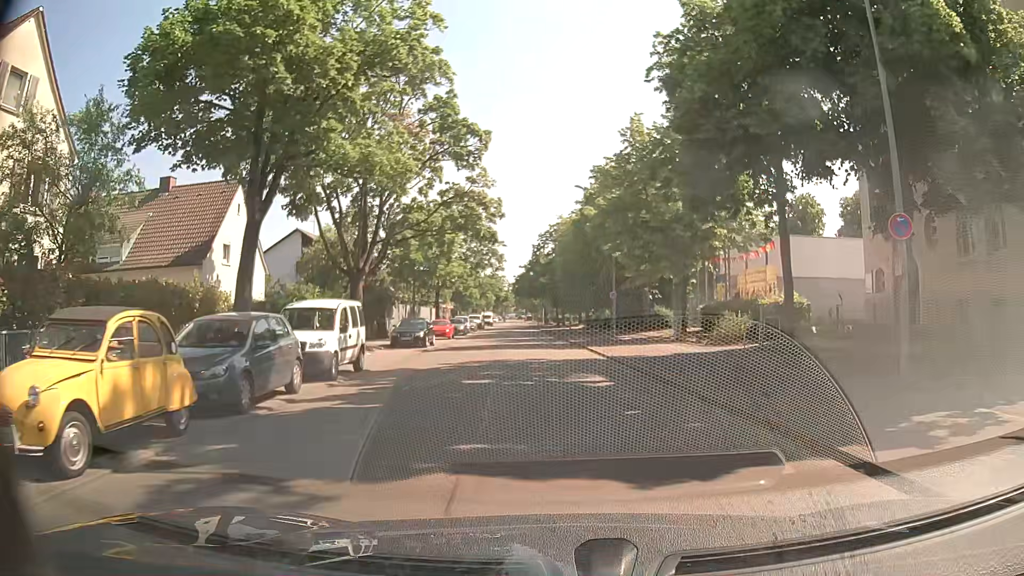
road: residential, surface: asphalt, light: Day
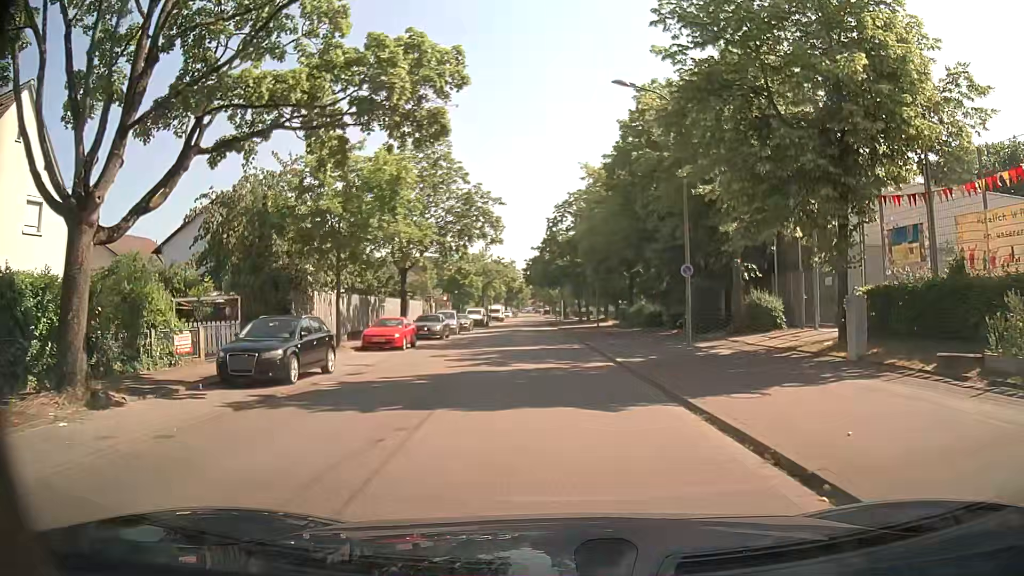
(-0.2, +18.3) m; -1°
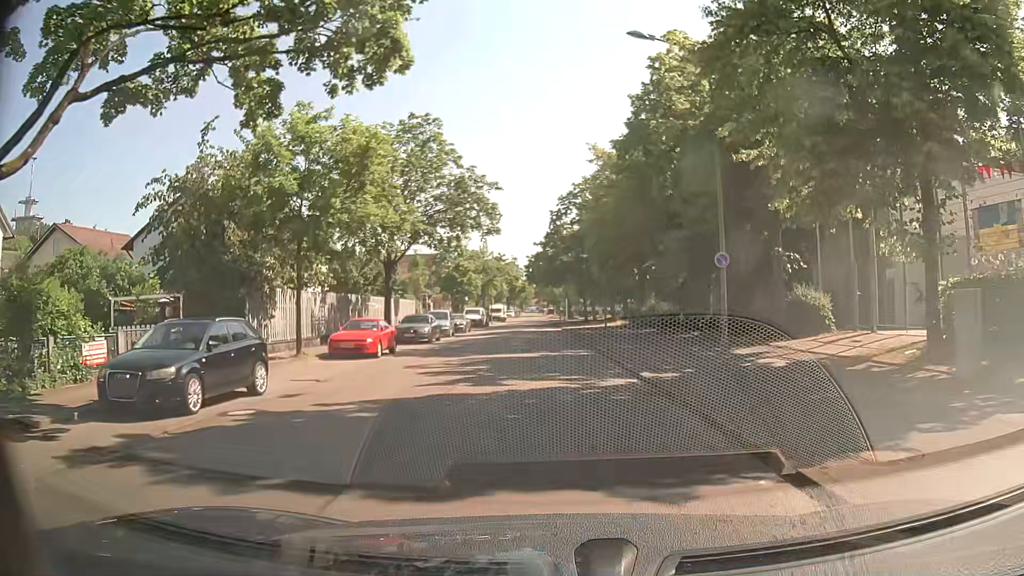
(-0.1, +4.4) m; -2°
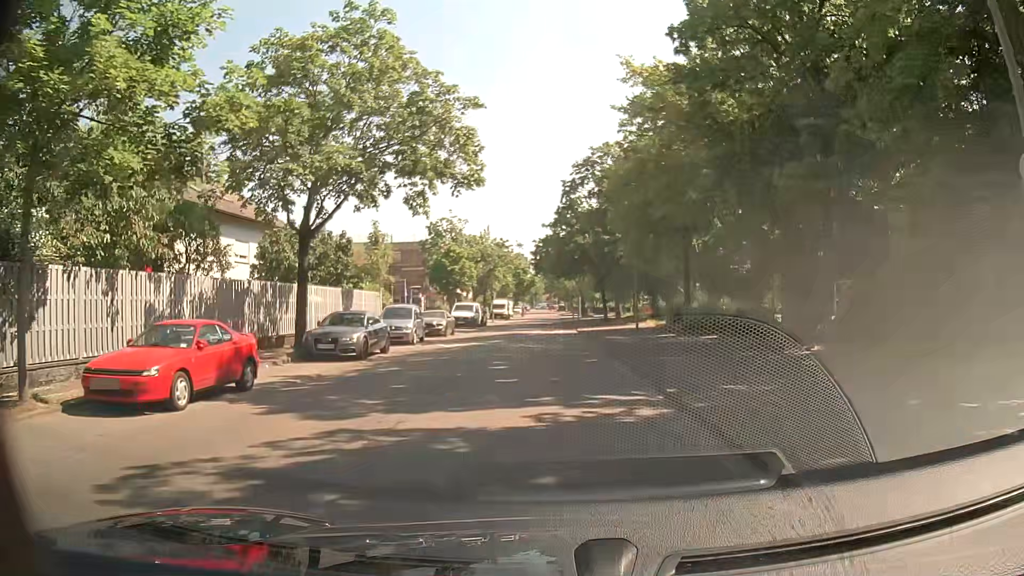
(0.0, +12.7) m; +1°
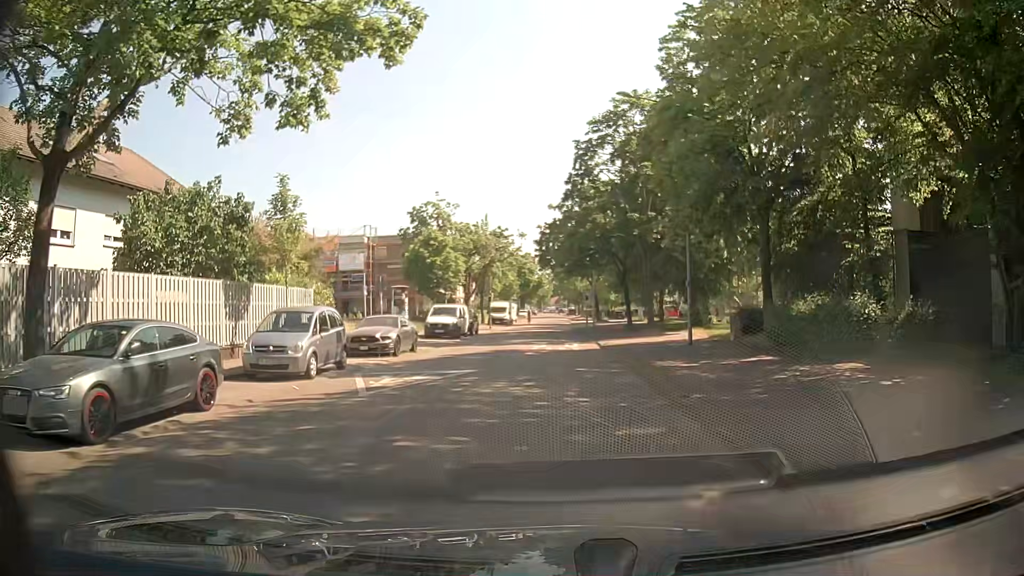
(-0.3, +12.3) m; -1°
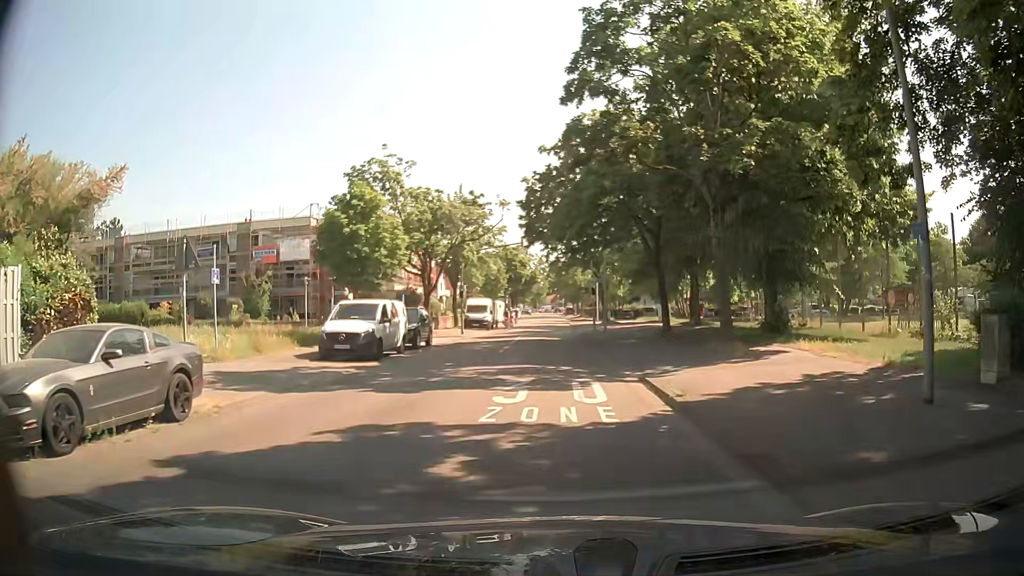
(0.0, +16.2) m; -1°
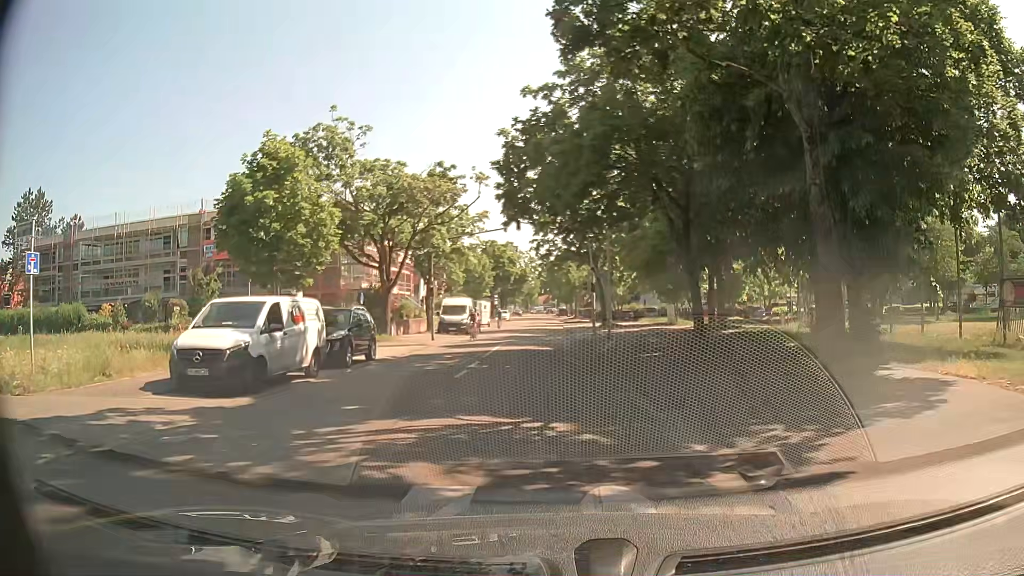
(+0.1, +8.2) m; +1°
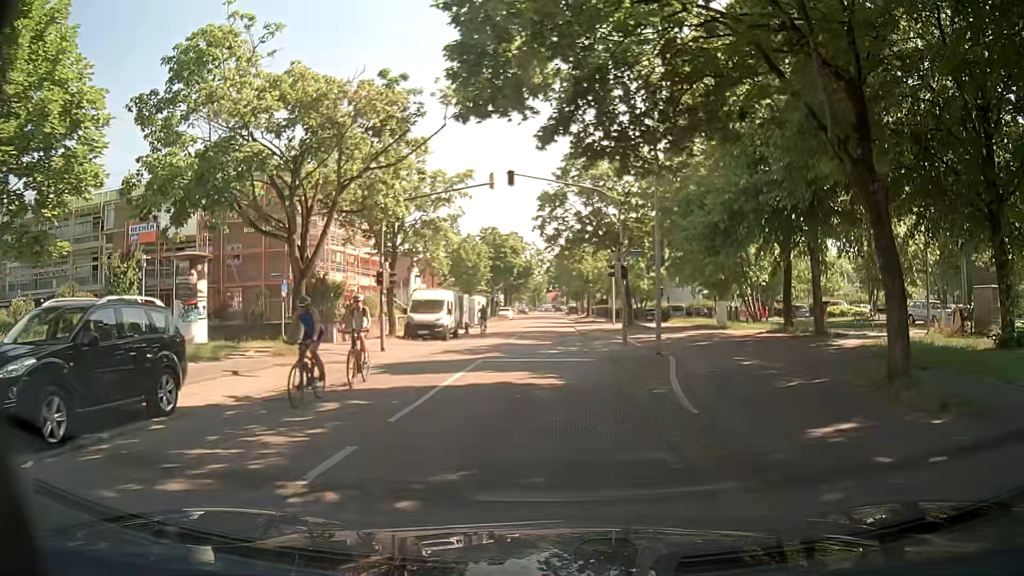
(+0.1, +12.3) m; 0°
